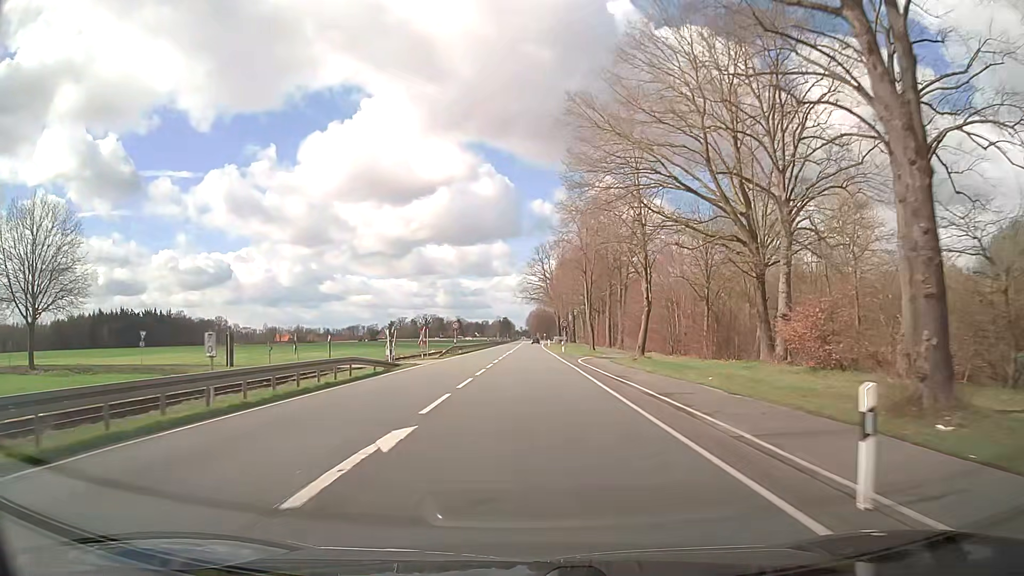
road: primary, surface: asphalt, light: Day
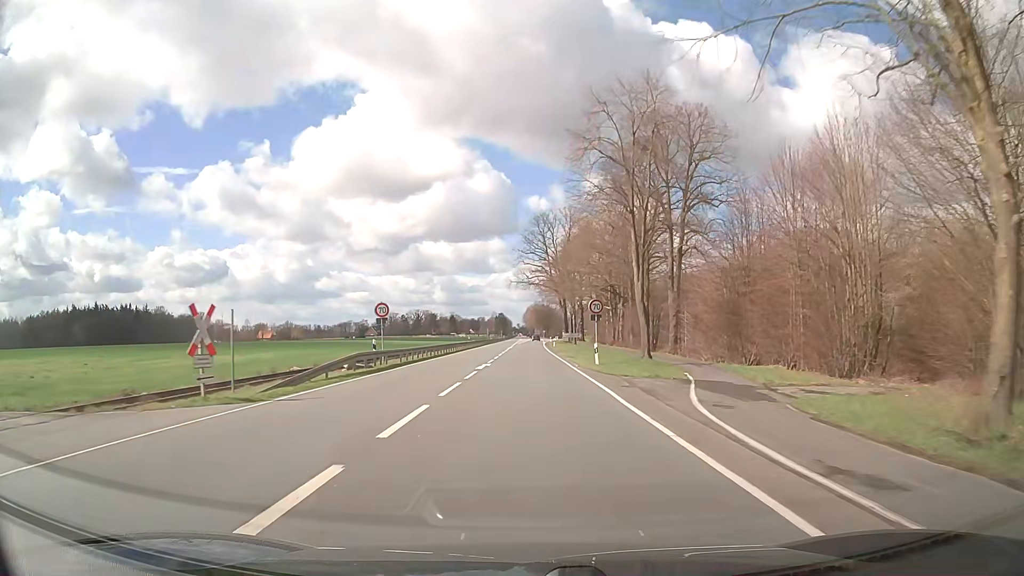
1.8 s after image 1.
(+0.2, +33.4) m; +1°
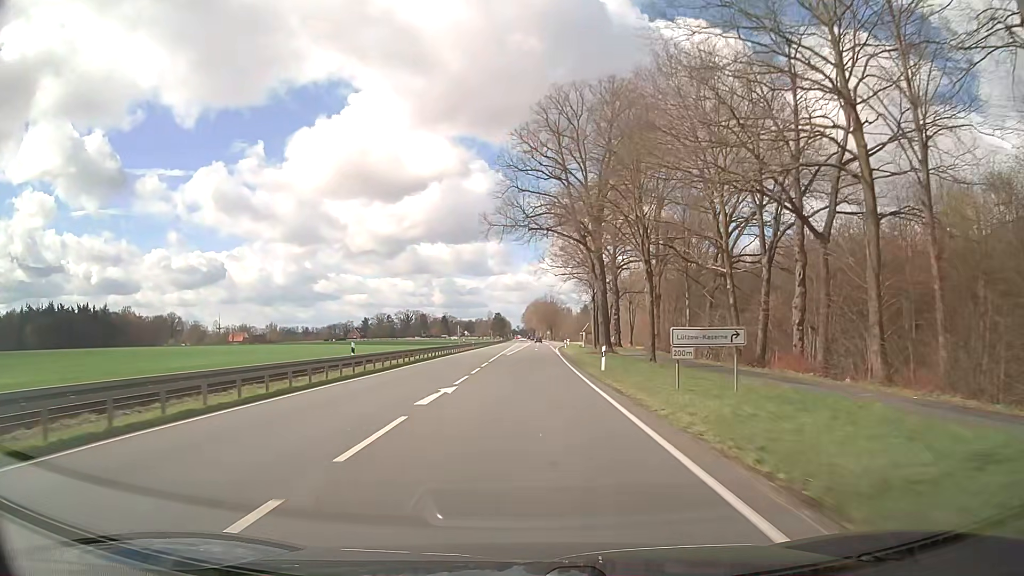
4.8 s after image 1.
(-0.3, +55.8) m; 0°
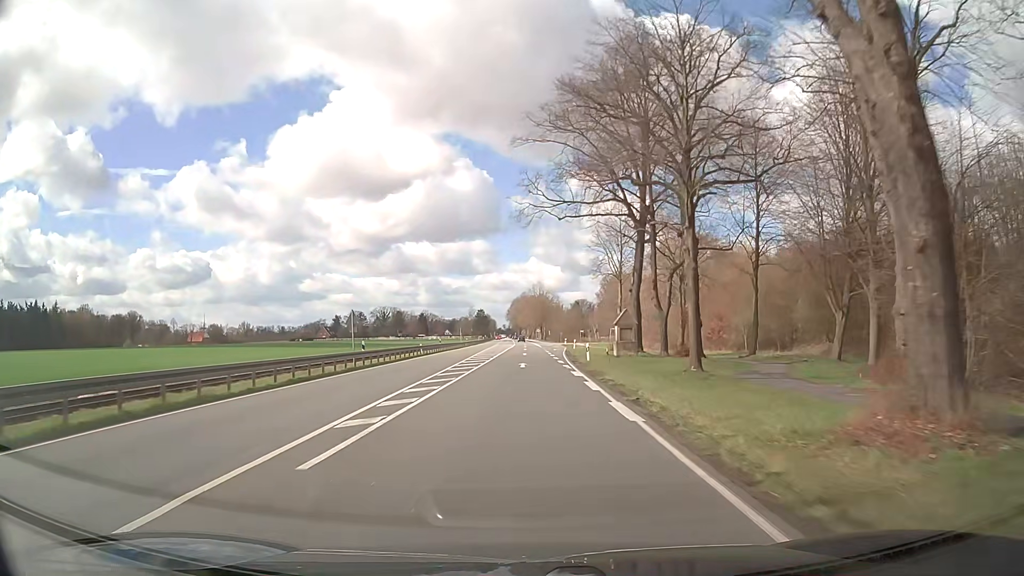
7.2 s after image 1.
(+0.4, +44.5) m; +1°
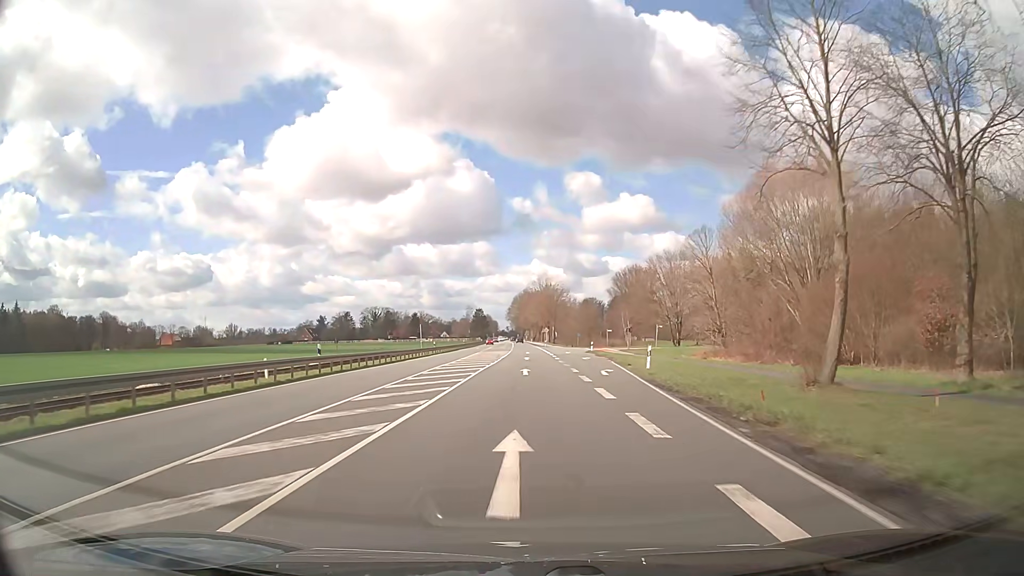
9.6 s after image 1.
(-0.2, +44.5) m; -1°
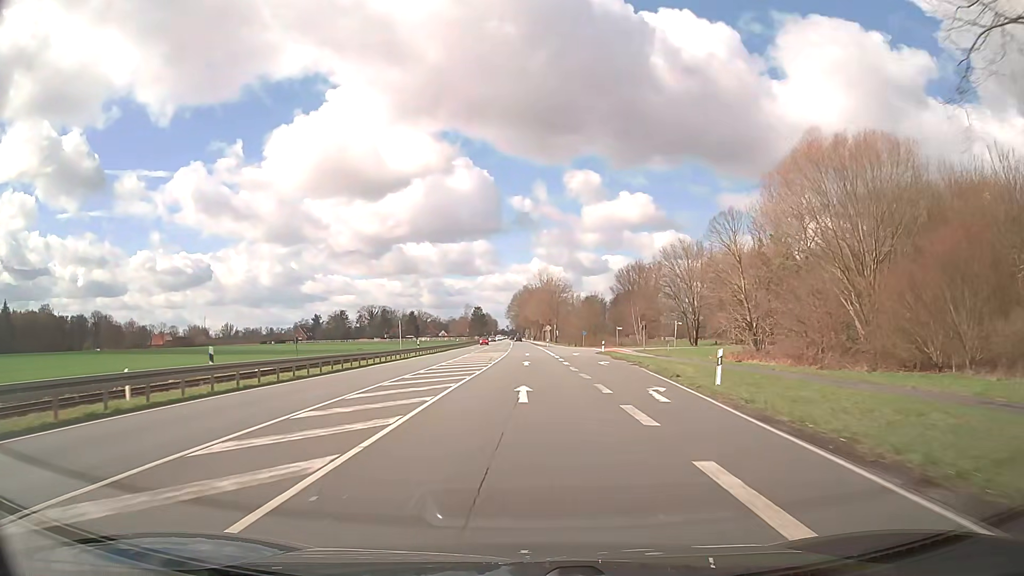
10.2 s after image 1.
(0.0, +11.1) m; 0°
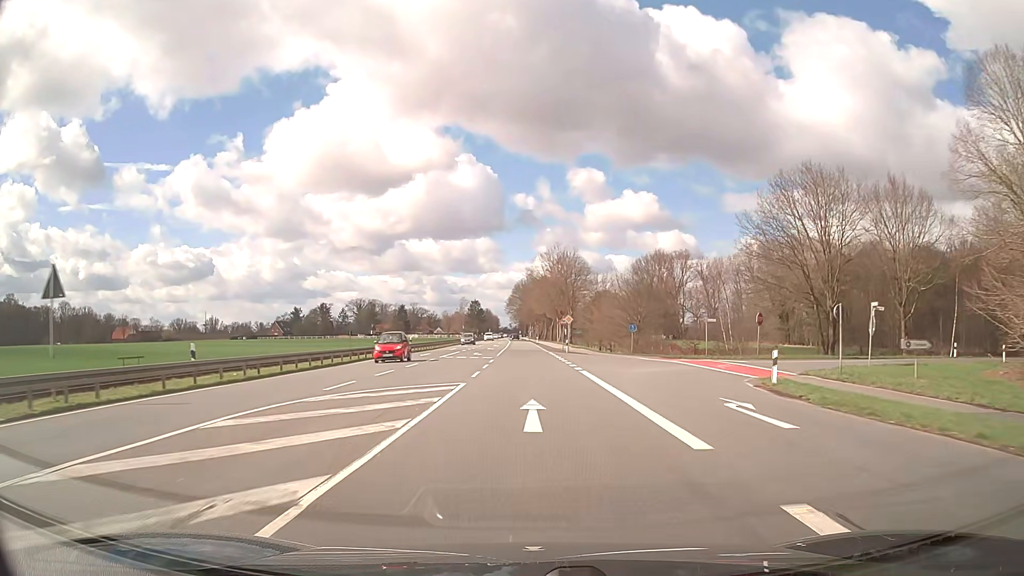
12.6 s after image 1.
(-0.3, +44.4) m; -1°
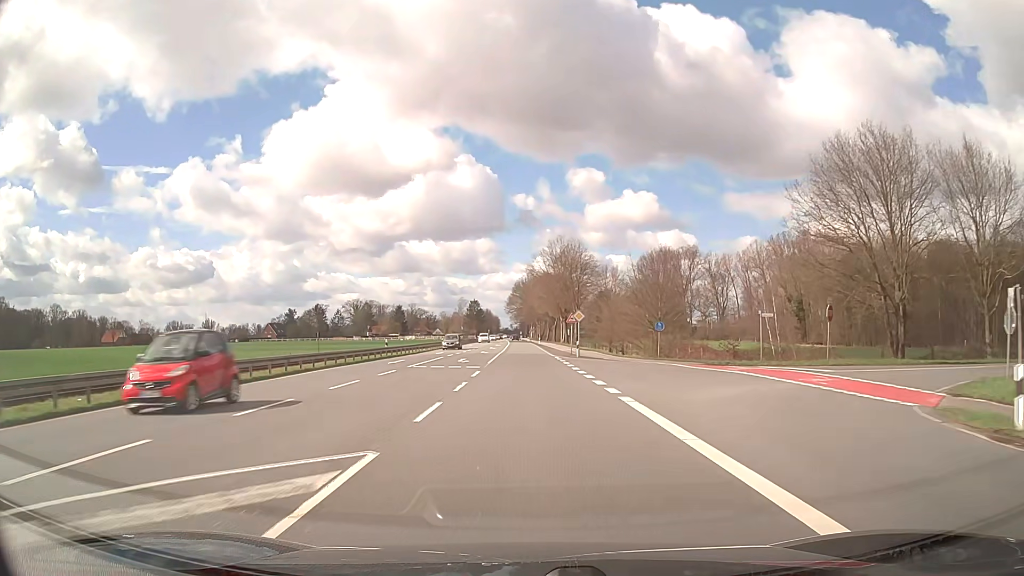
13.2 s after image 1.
(0.0, +11.1) m; 0°
(0, +10) (0, +20) (0, +30) (0, +40) (0, +50) (0, +60) (0, +70) (0, +80) (-1, +90) (-1, +100) m
